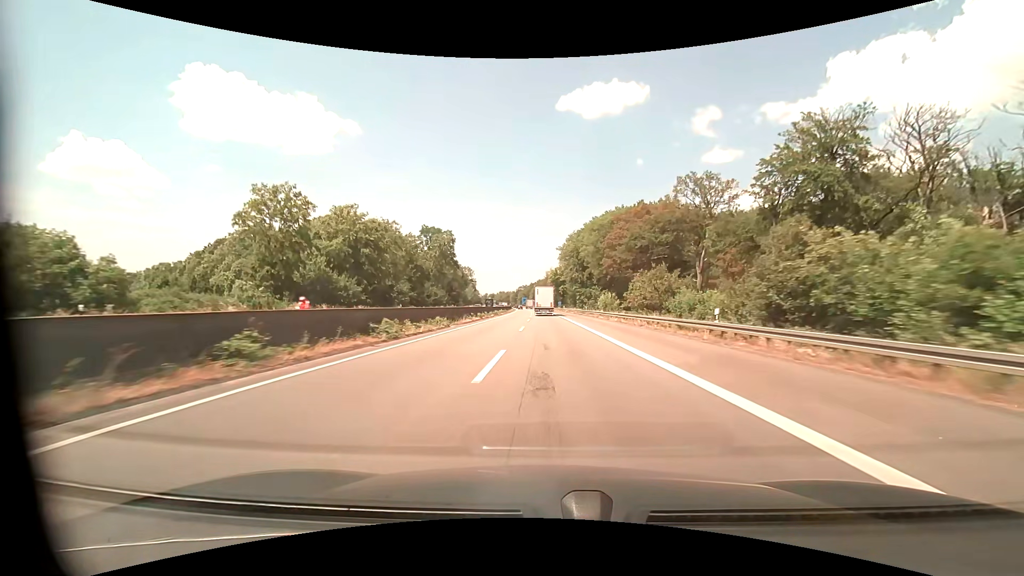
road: motorway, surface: asphalt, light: Day
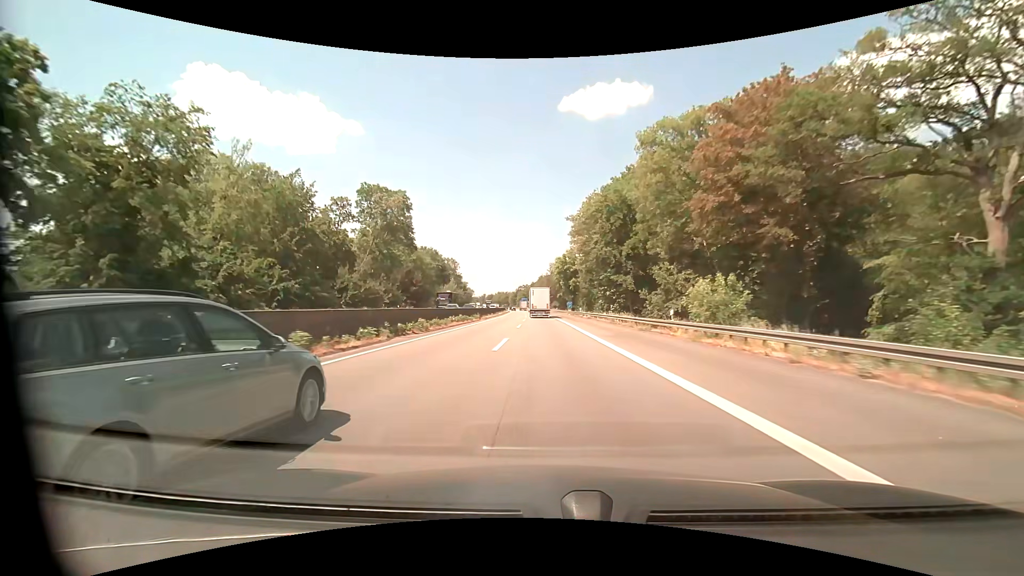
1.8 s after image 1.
(-0.2, +47.3) m; 0°
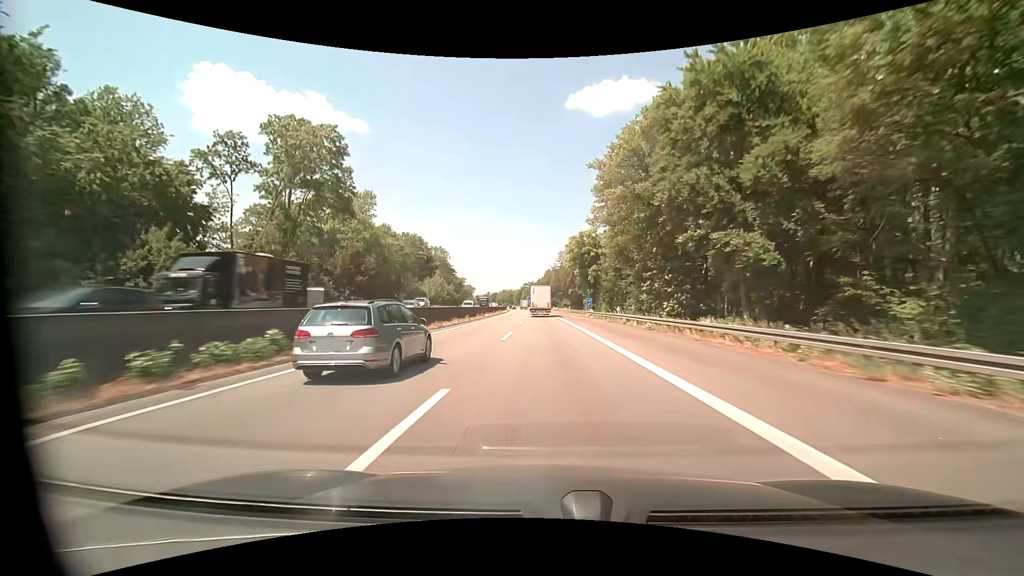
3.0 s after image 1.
(-0.2, +31.7) m; -1°
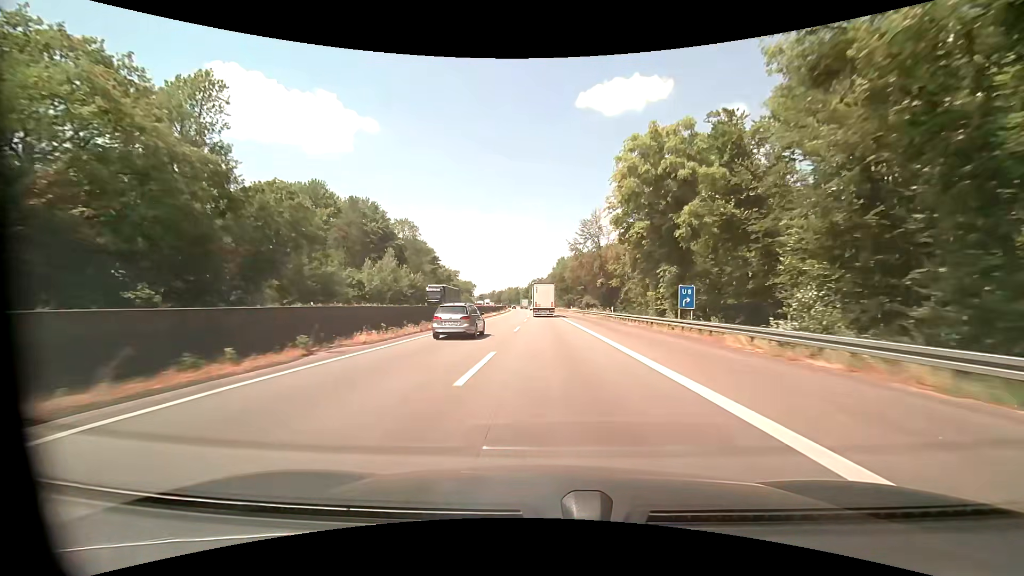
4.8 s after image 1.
(-0.6, +47.4) m; -1°
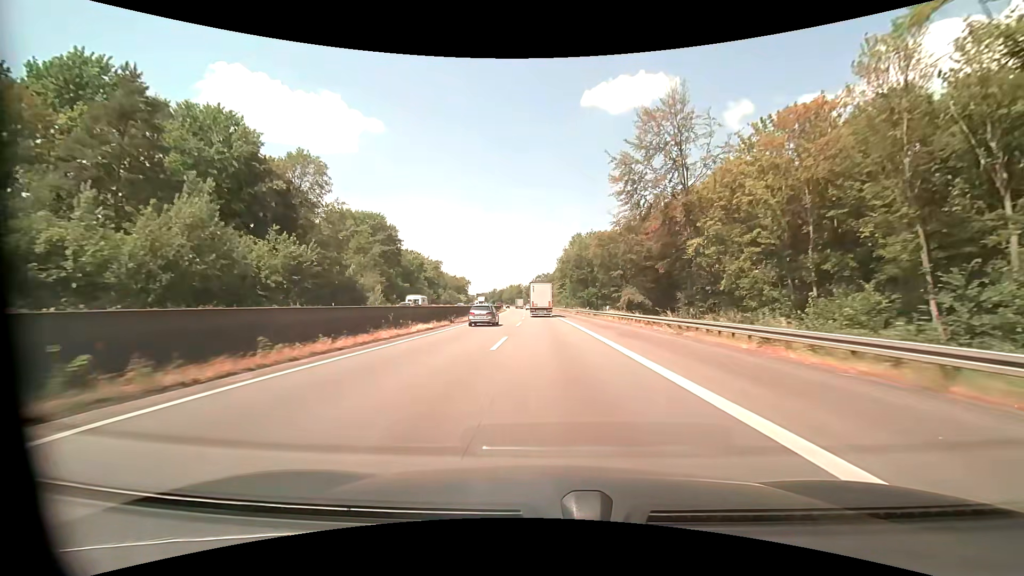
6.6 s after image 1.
(-0.1, +46.8) m; 0°
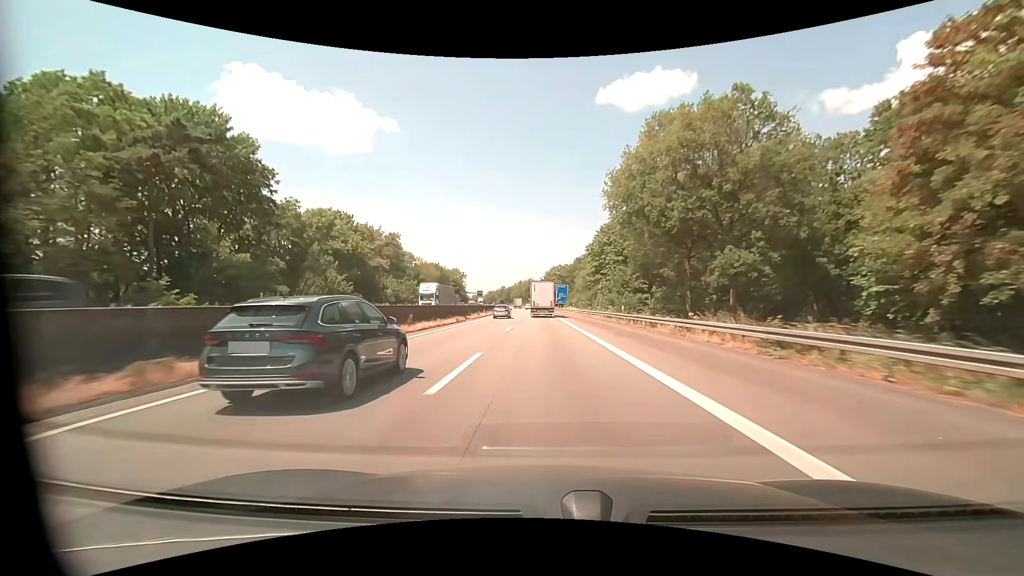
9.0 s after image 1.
(-0.8, +61.3) m; -2°
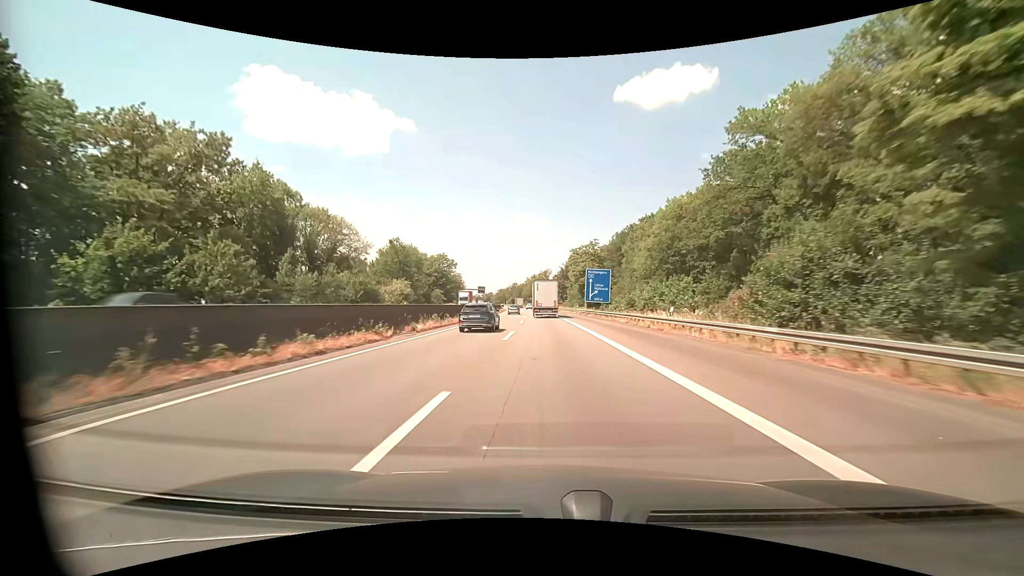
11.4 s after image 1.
(-1.0, +60.2) m; -2°
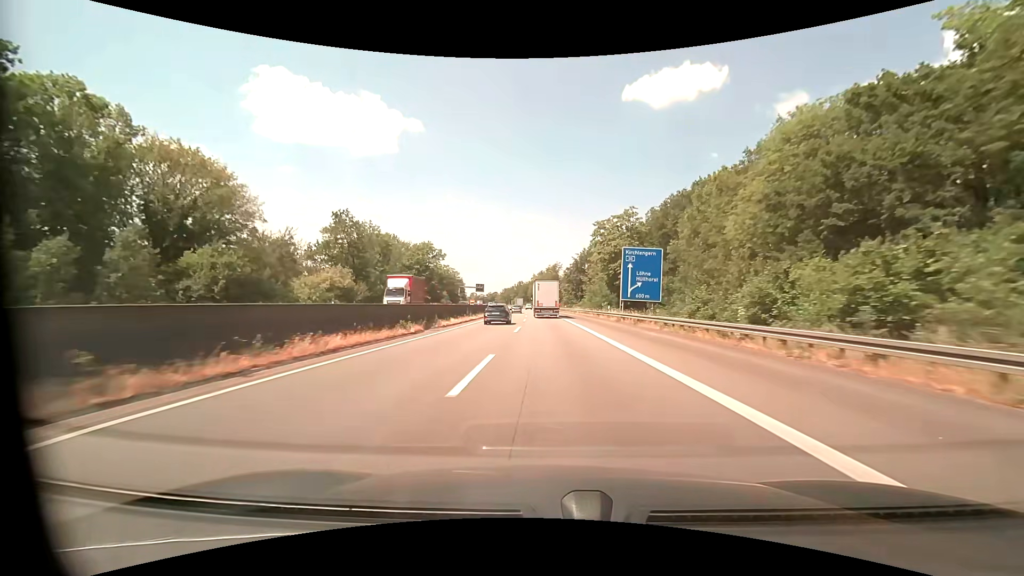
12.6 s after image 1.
(-0.3, +29.7) m; -1°
(0, +10) (0, +20) (0, +30) (0, +40) (-1, +50) (-1, +60) (-1, +70) (-2, +80) (-2, +90) (-2, +100) m
